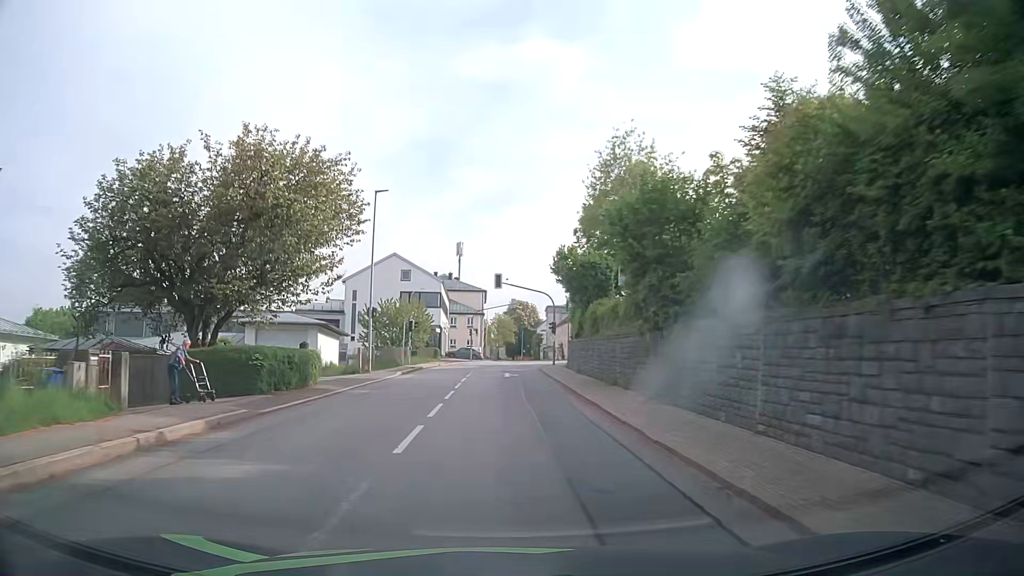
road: tertiary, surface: asphalt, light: Day
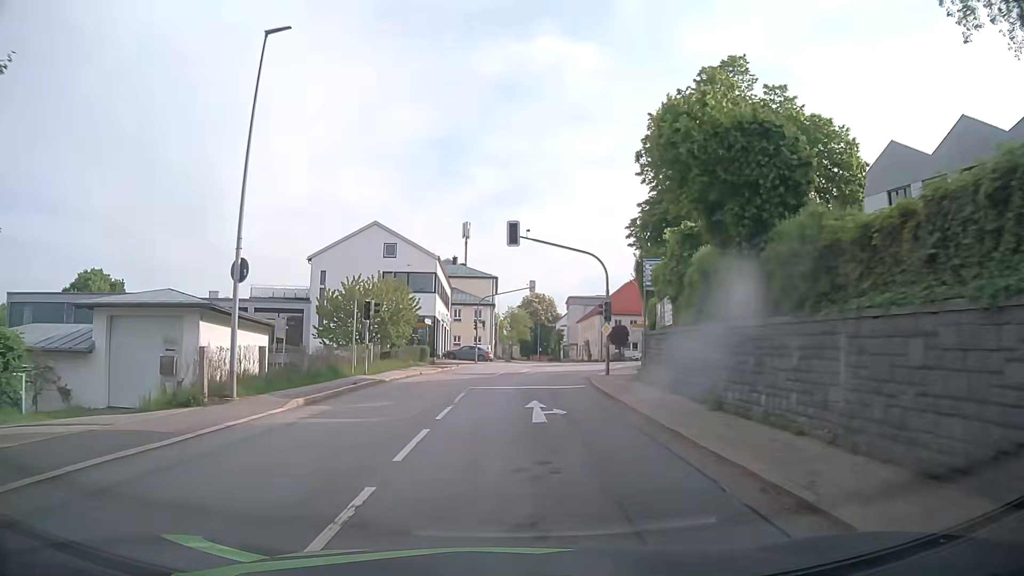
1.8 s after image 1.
(-0.3, +18.7) m; -1°
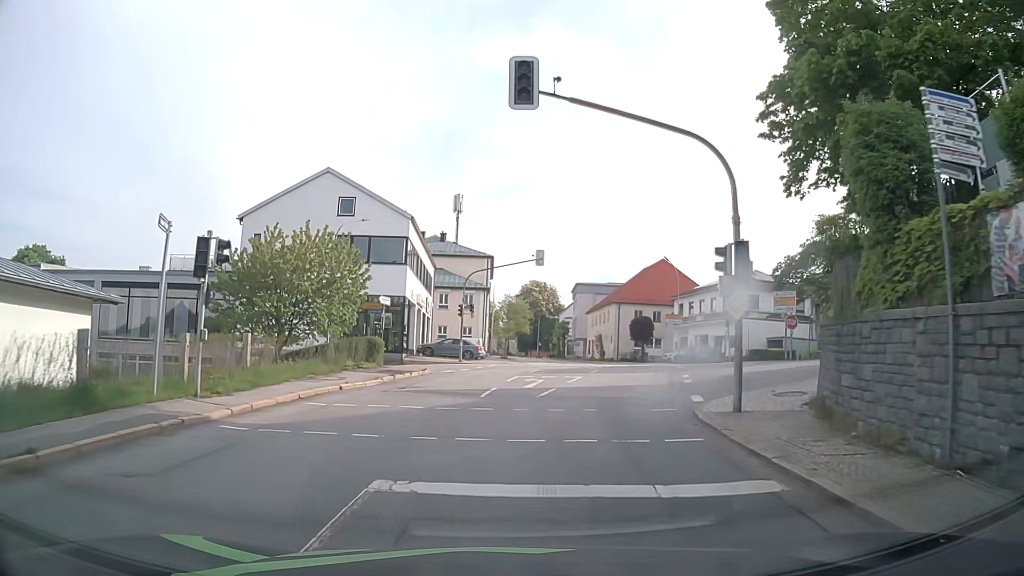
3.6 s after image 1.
(+0.1, +15.7) m; 0°
